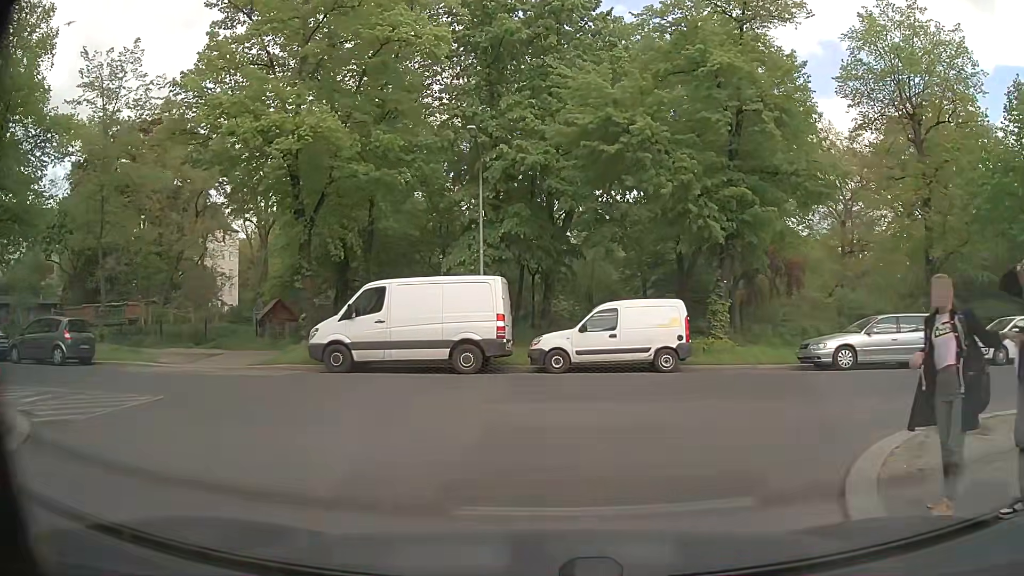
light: Day
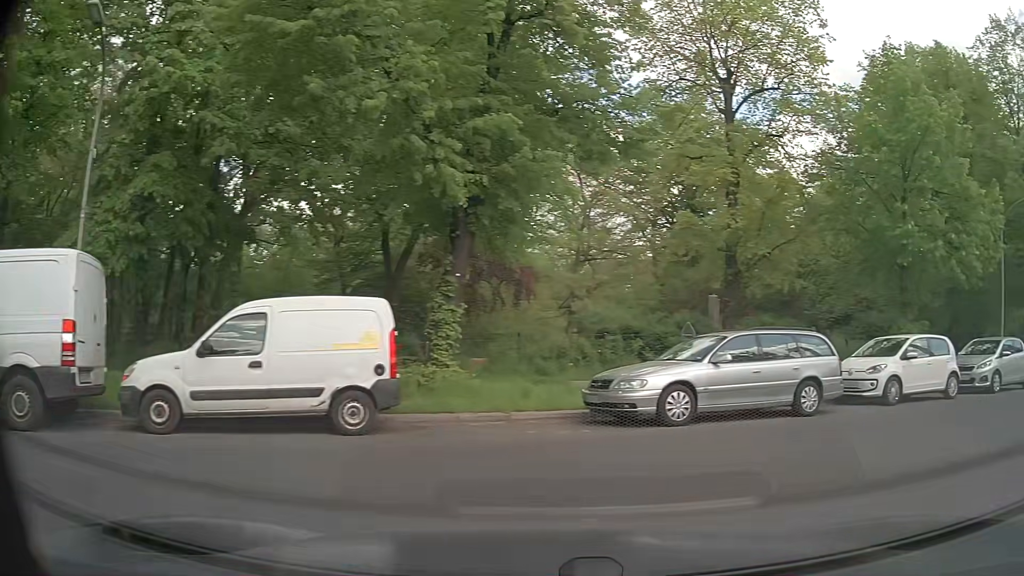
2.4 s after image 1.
(+0.7, +7.6) m; +24°
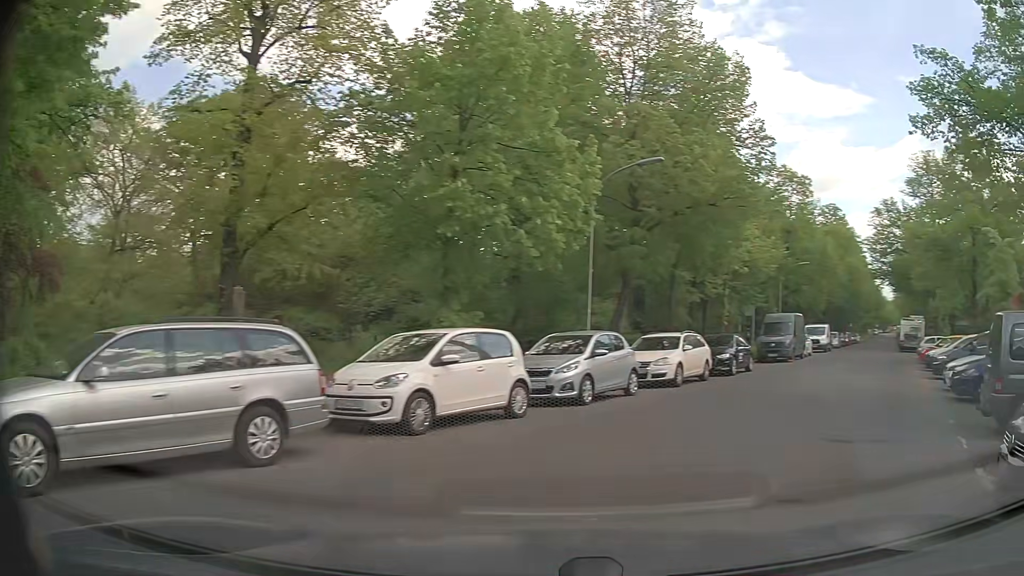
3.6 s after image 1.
(+1.7, +4.8) m; +37°
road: residential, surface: asphalt
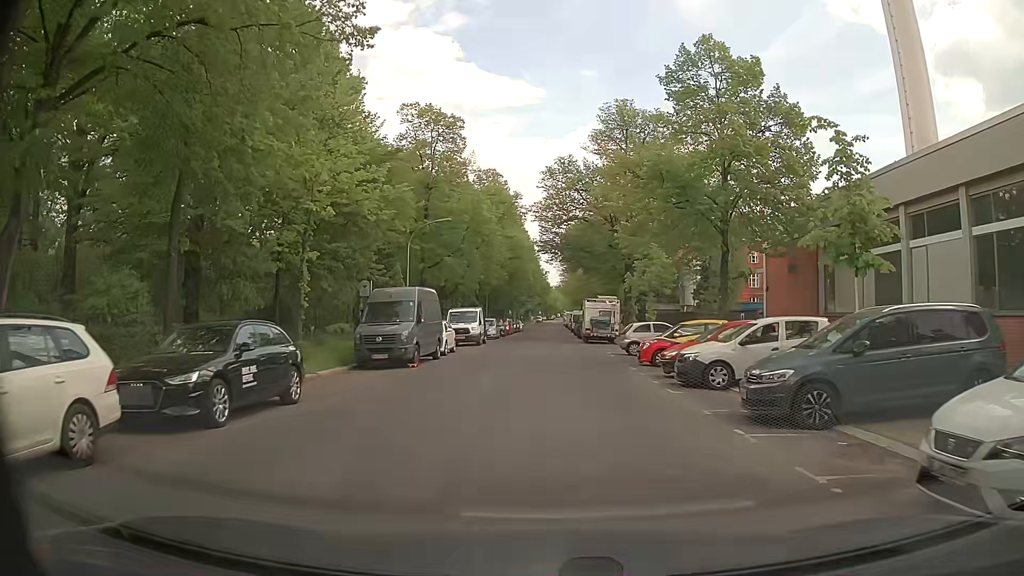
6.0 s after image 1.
(+5.8, +13.5) m; +31°
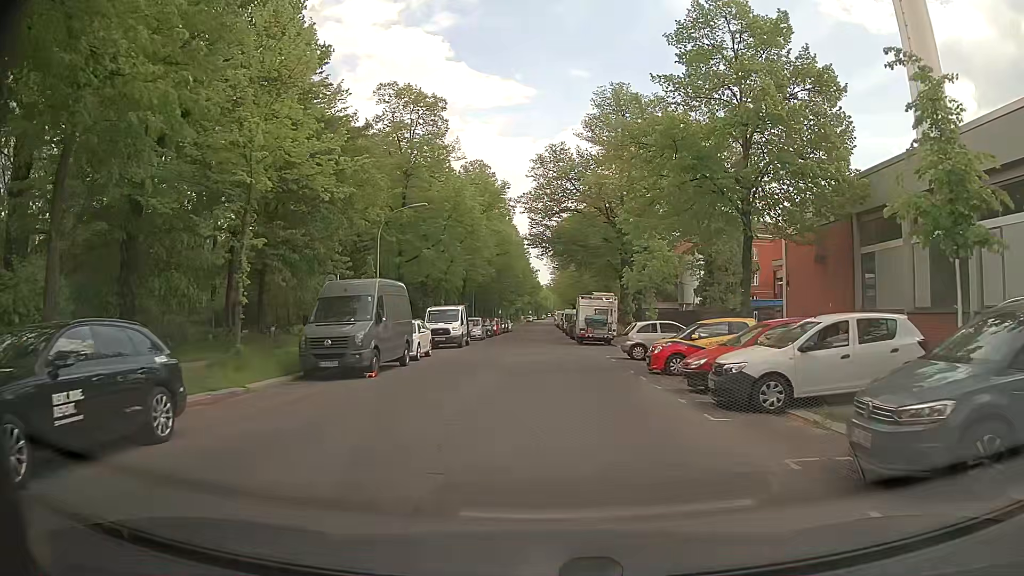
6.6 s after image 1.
(0.0, +4.2) m; +1°
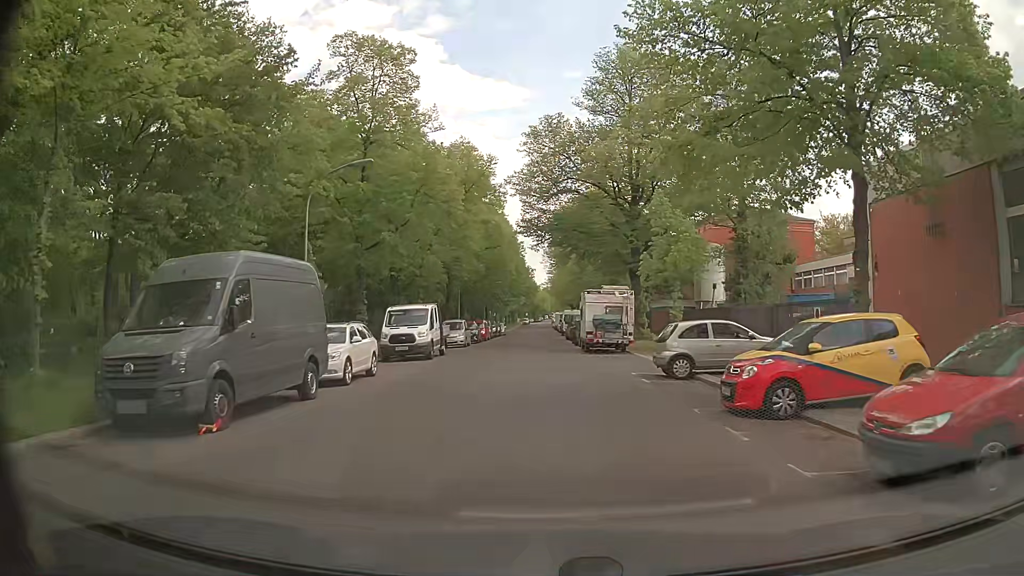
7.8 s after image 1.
(0.0, +8.6) m; 0°
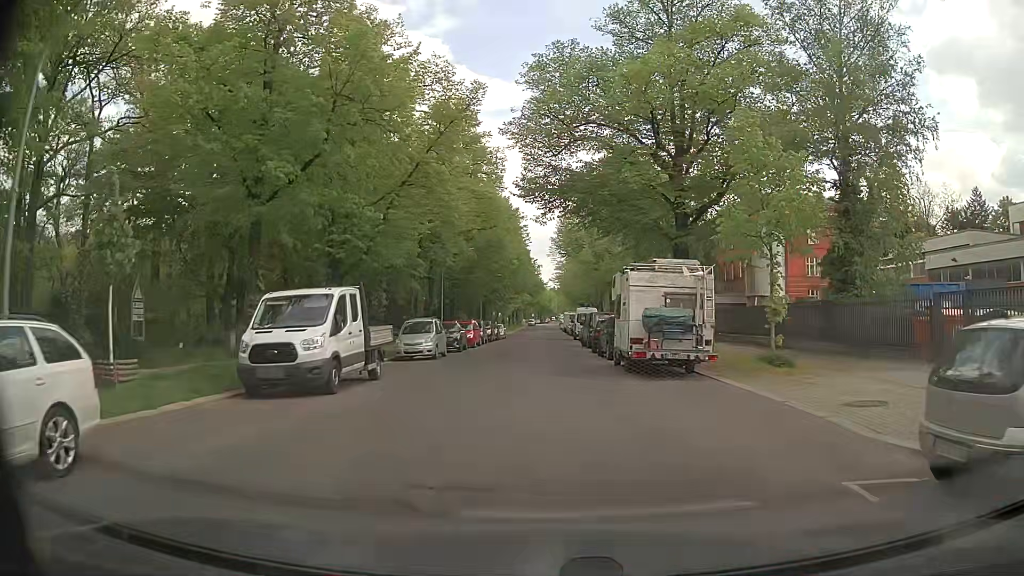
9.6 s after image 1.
(0.0, +13.1) m; 0°
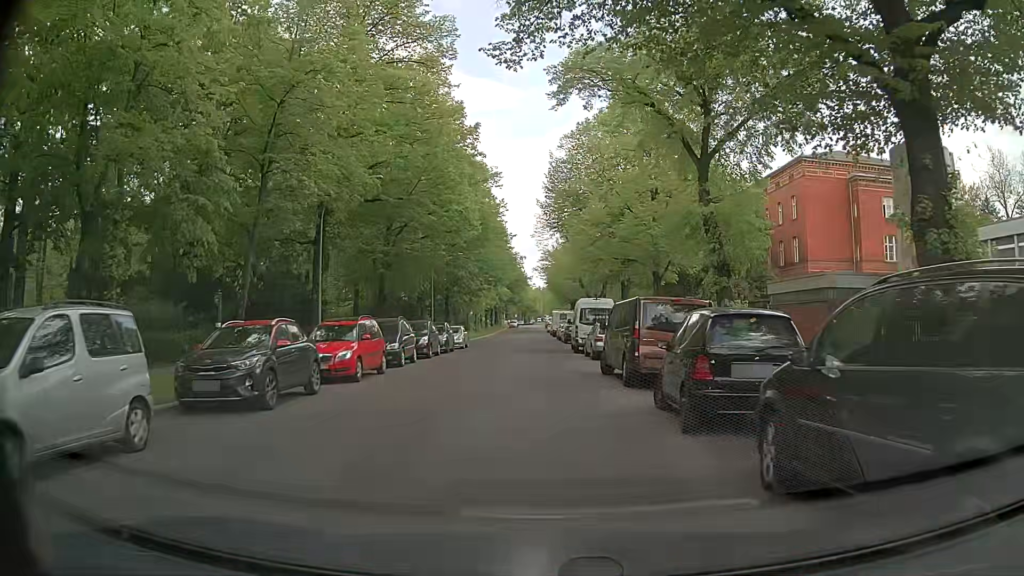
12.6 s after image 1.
(0.0, +22.1) m; +2°
(0, +10) (-1, +20) (-1, +30) (-1, +40) (-2, +50) (-2, +60) (-2, +70) (-3, +80) (-3, +90) (-3, +100) m
